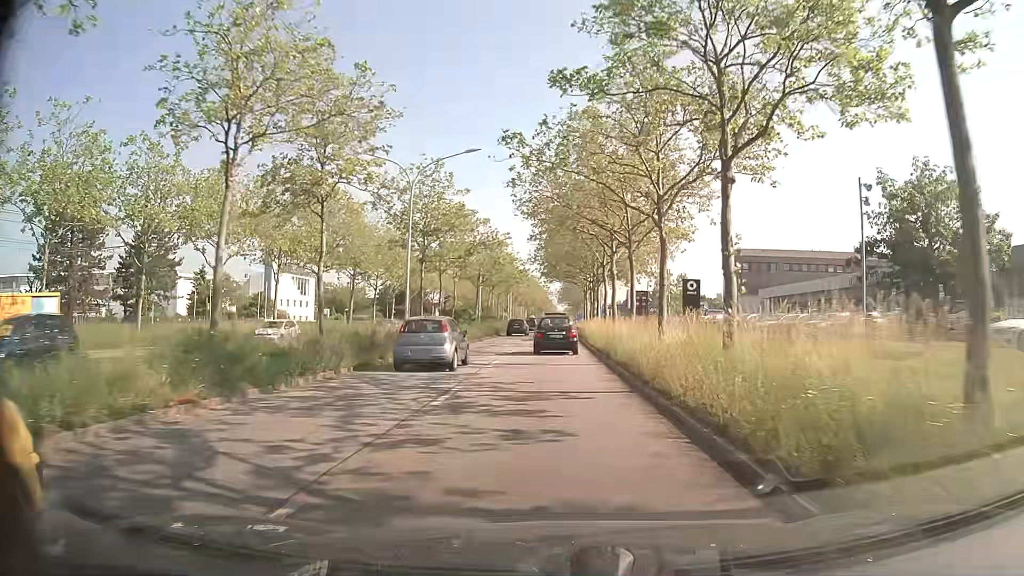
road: primary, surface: asphalt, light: Day
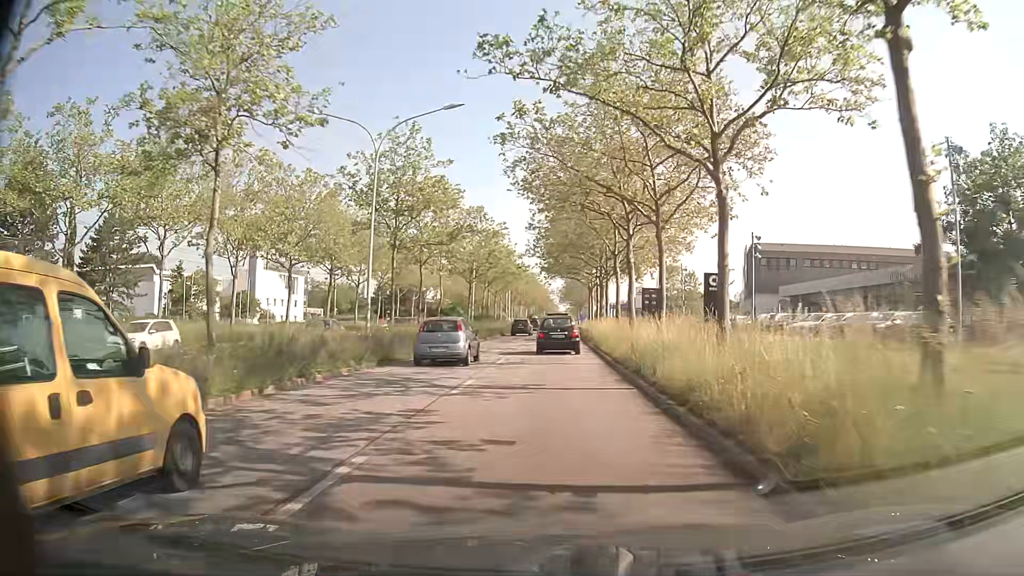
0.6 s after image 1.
(0.0, +7.3) m; 0°
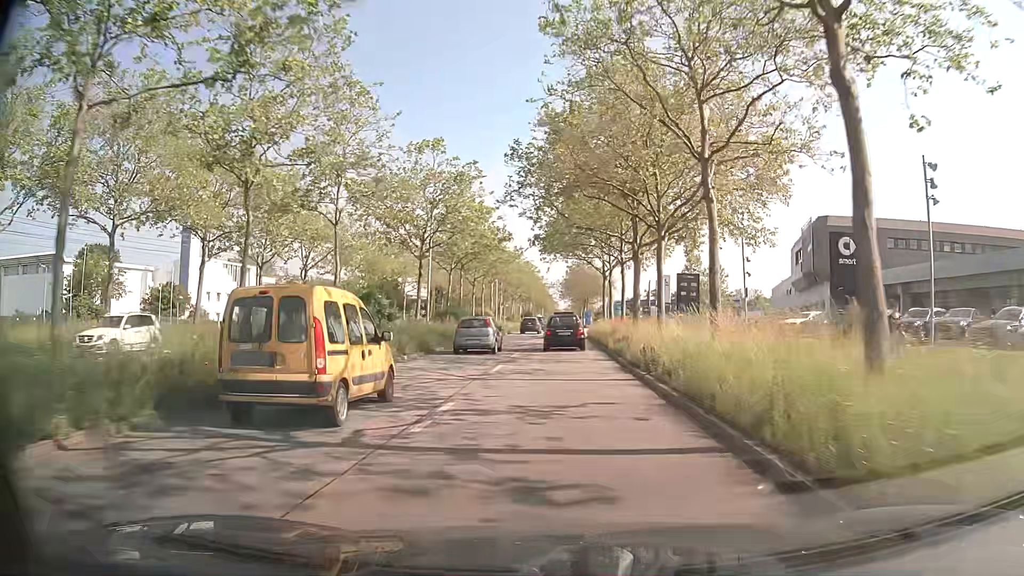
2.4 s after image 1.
(-0.1, +22.5) m; 0°
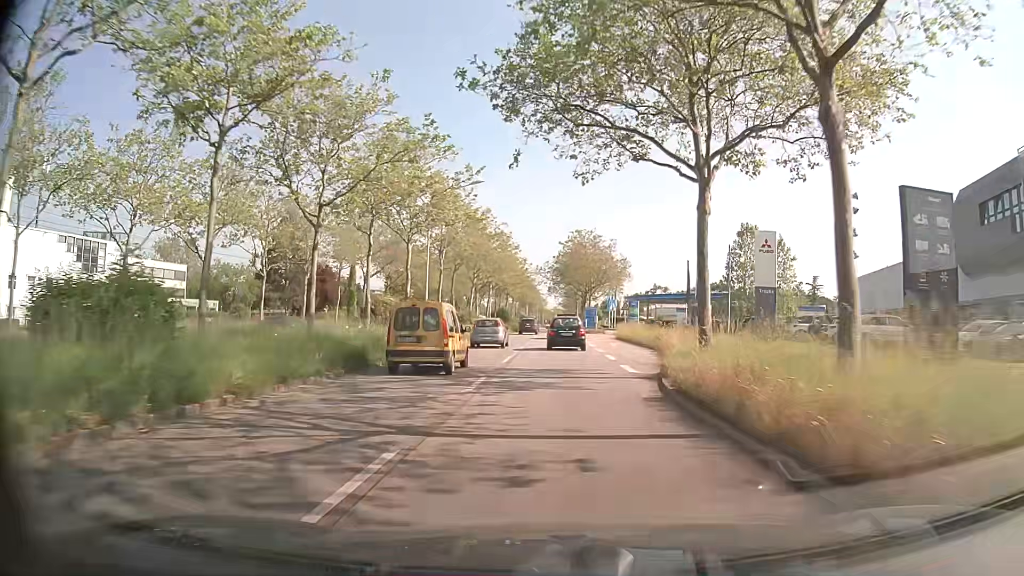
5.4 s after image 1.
(+0.1, +38.9) m; +1°
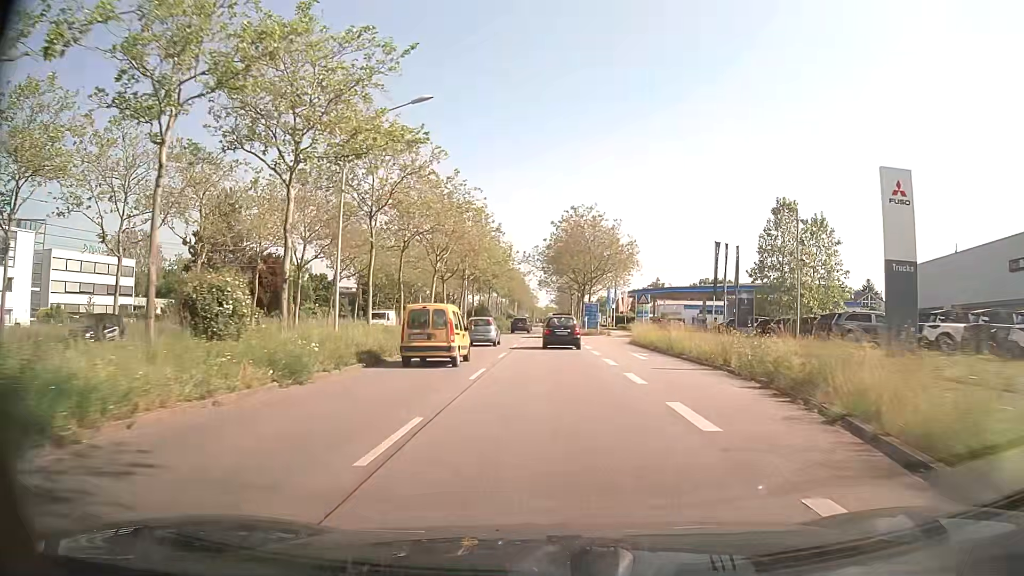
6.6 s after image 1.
(+0.1, +15.9) m; 0°
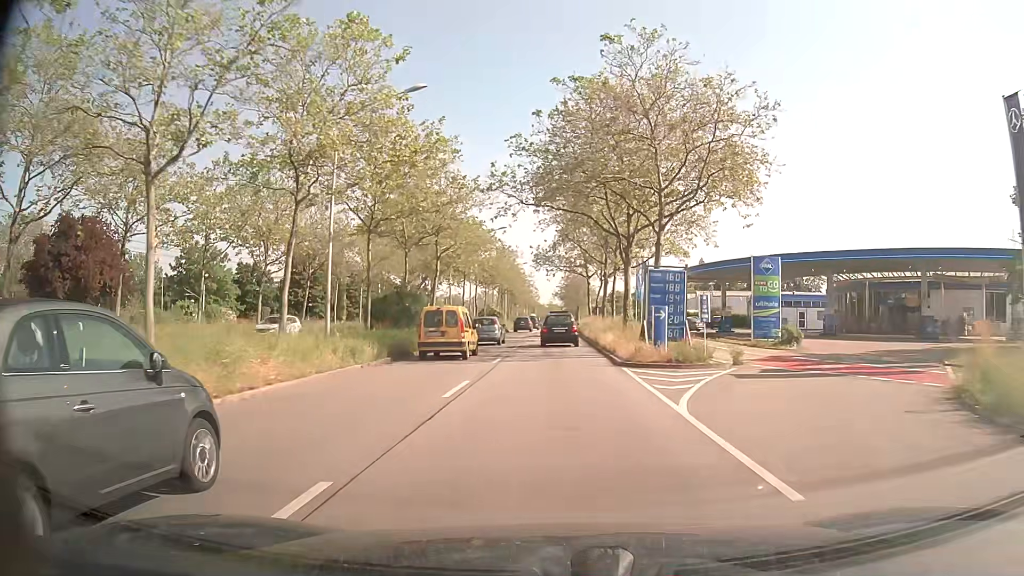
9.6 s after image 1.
(+0.1, +40.1) m; 0°
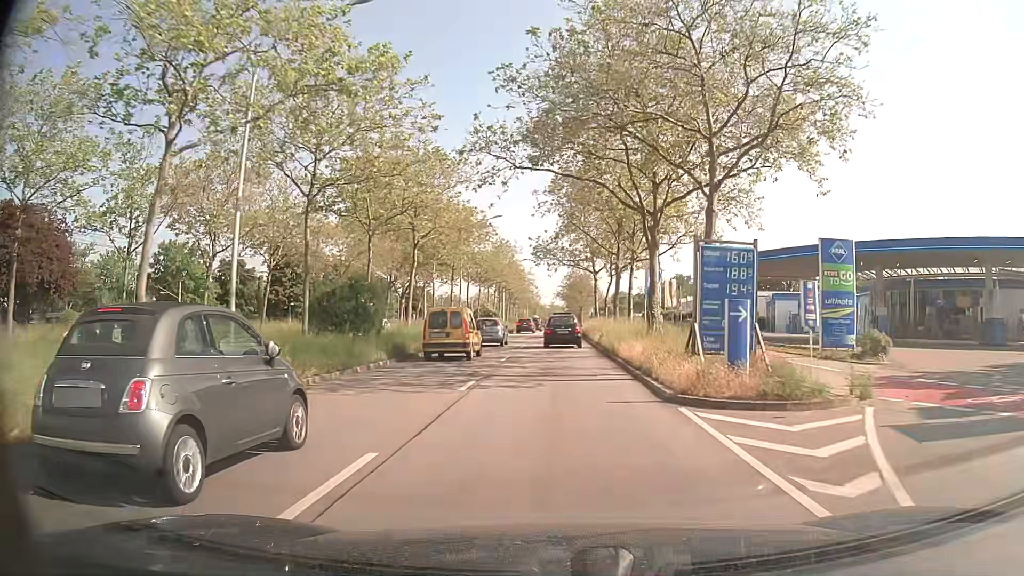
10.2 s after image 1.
(0.0, +7.8) m; 0°
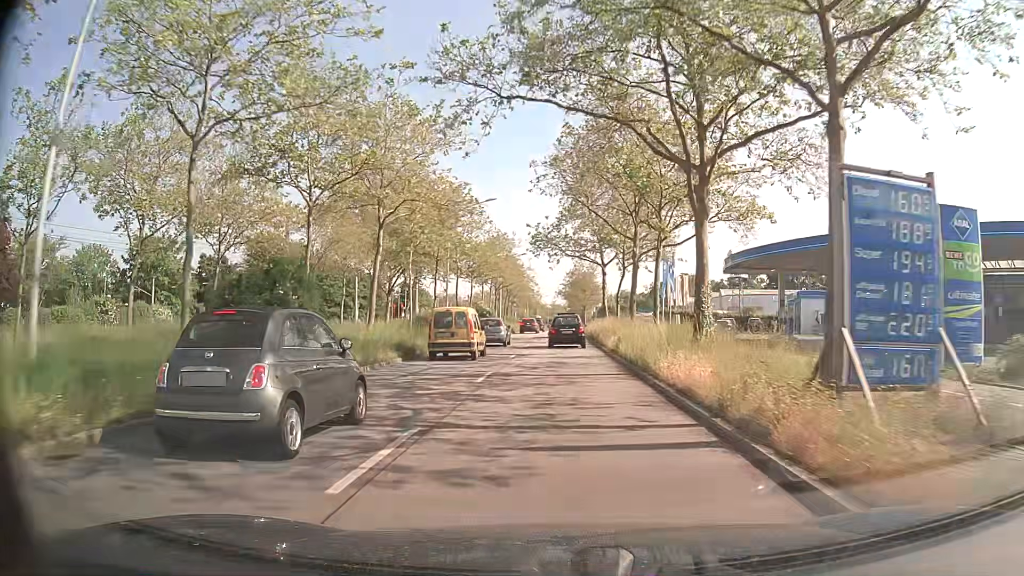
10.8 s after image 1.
(0.0, +7.6) m; 0°
(0, +10) (0, +20) (0, +30) (0, +40) (0, +50) (+1, +60) (+1, +70) (+1, +80) (+1, +90) (+2, +100) m
